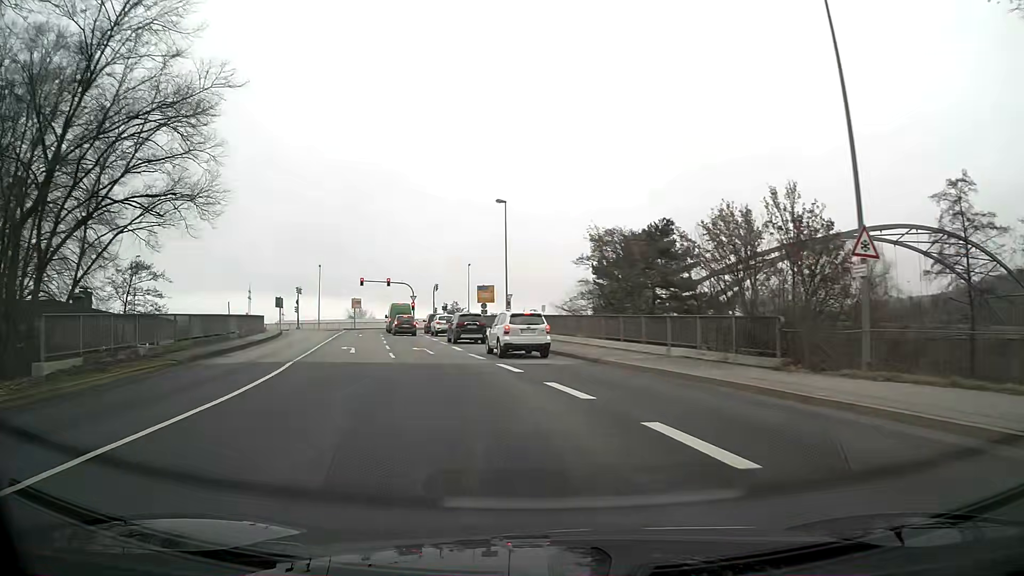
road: primary_link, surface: asphalt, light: Day
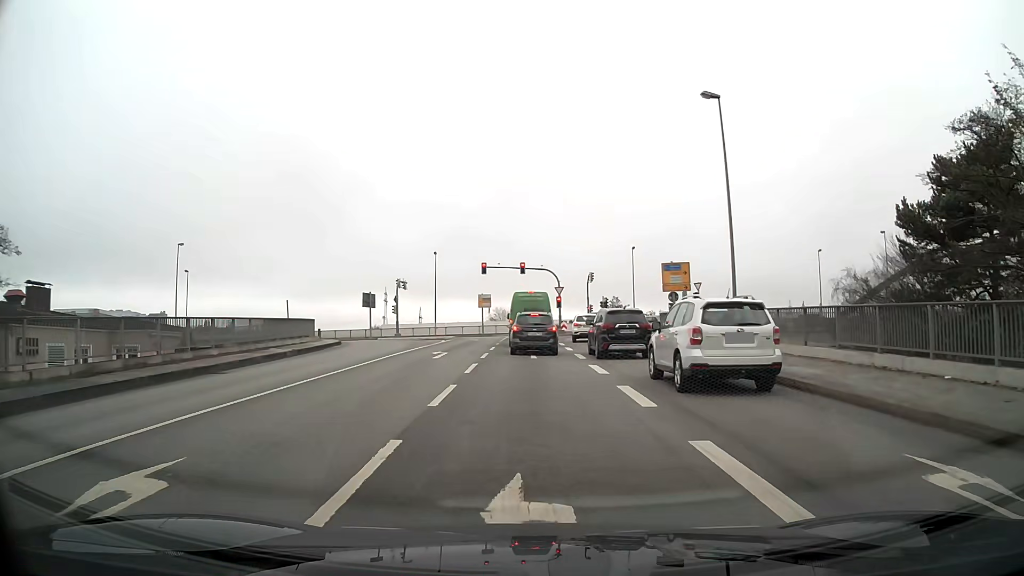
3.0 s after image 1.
(-3.2, +24.9) m; -11°
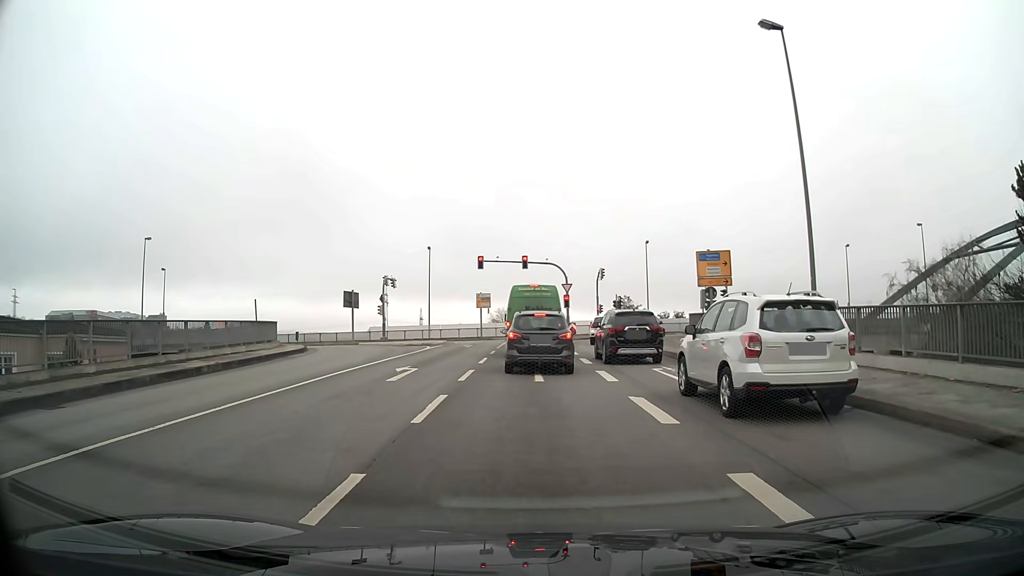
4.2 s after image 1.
(0.0, +7.3) m; 0°
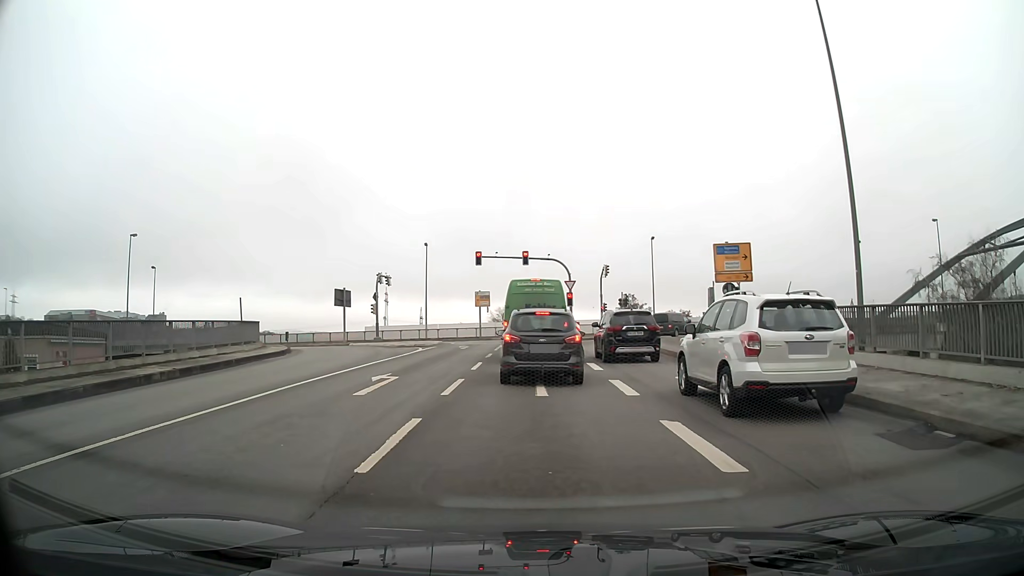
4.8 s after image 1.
(0.0, +2.8) m; 0°
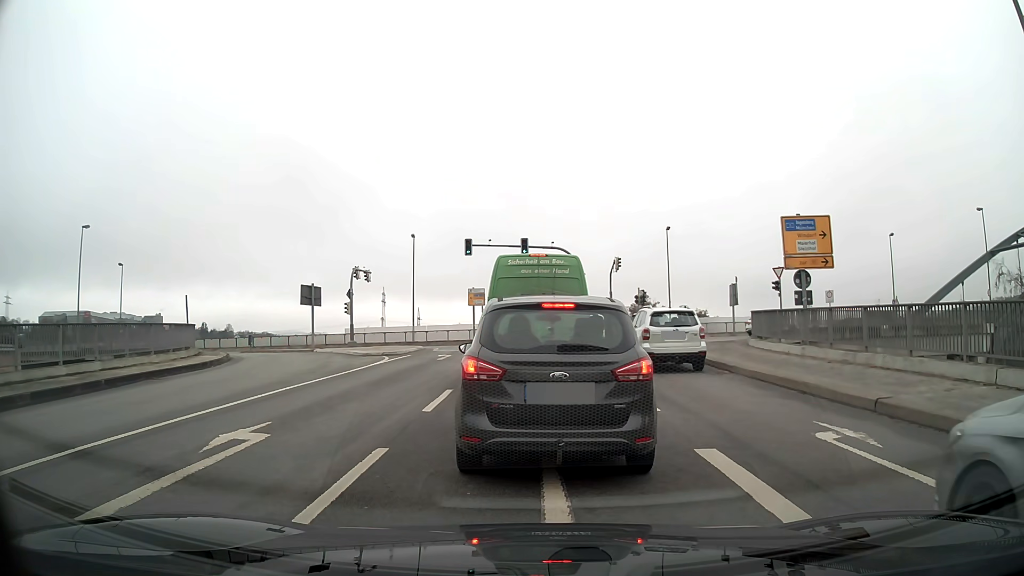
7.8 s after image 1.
(0.0, +7.7) m; 0°
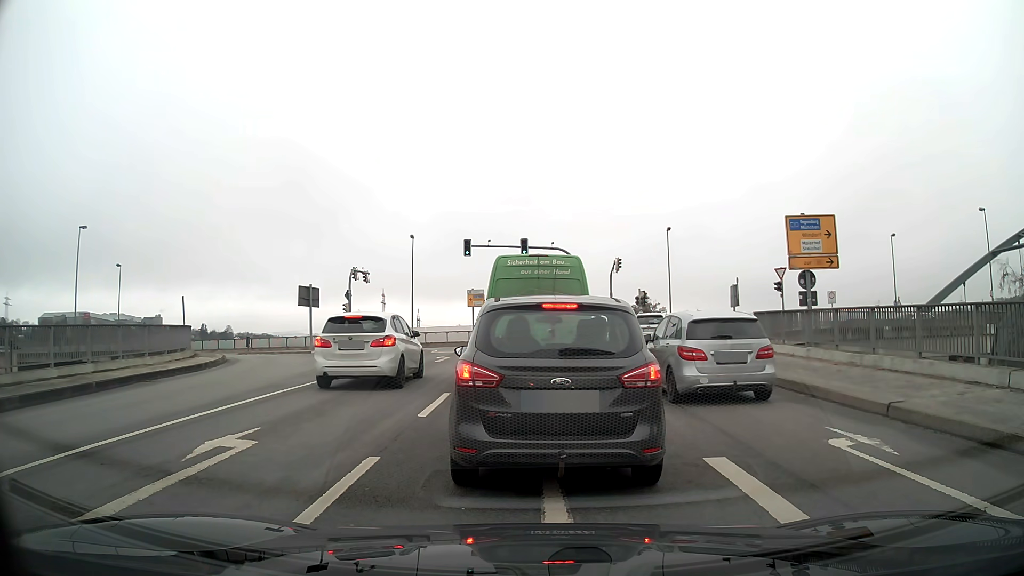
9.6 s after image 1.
(0.0, +0.4) m; 0°
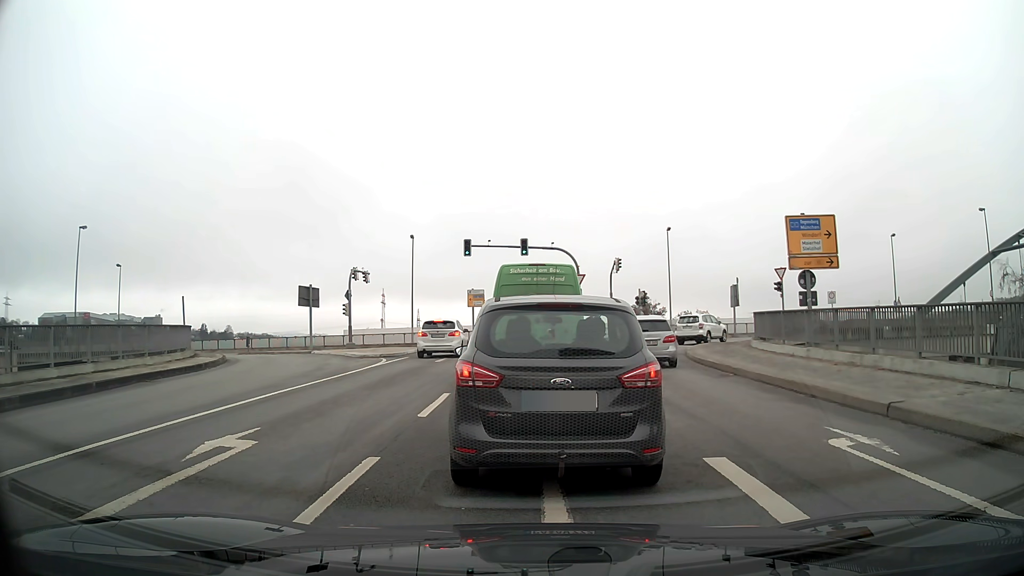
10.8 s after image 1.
(0.0, 0.0) m; 0°
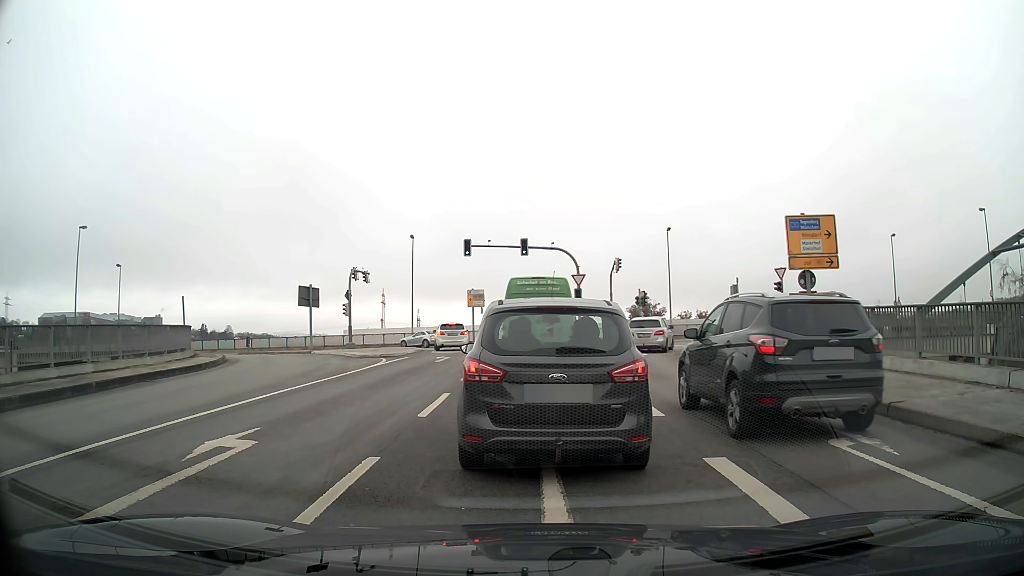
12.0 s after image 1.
(0.0, 0.0) m; 0°
(0, +10) (0, +20) (0, +30) (0, +40) (-2, +50) (-9, +56) (-19, +58) (-29, +59) (-39, +60) (-49, +61) m
